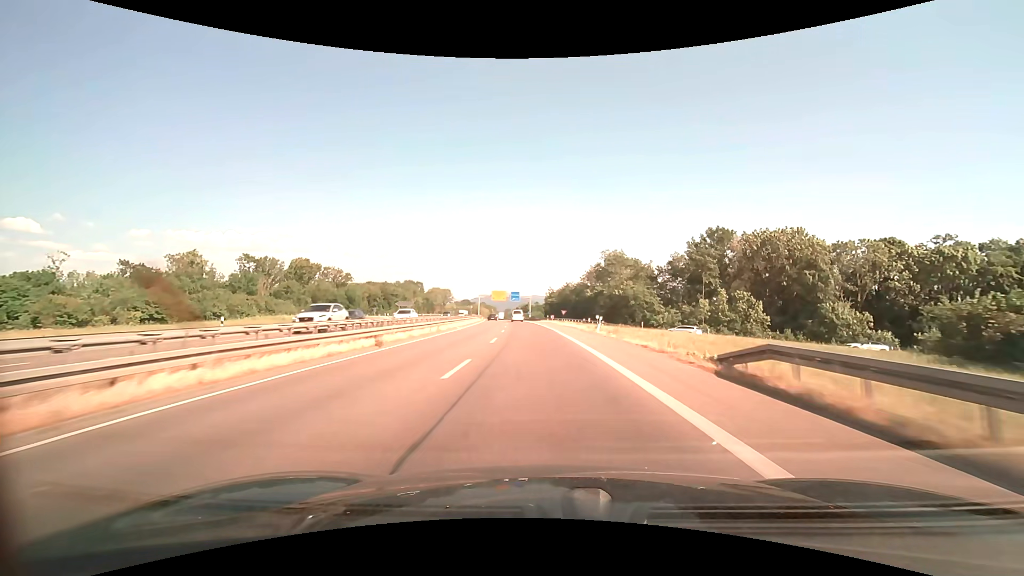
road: trunk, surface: asphalt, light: Day
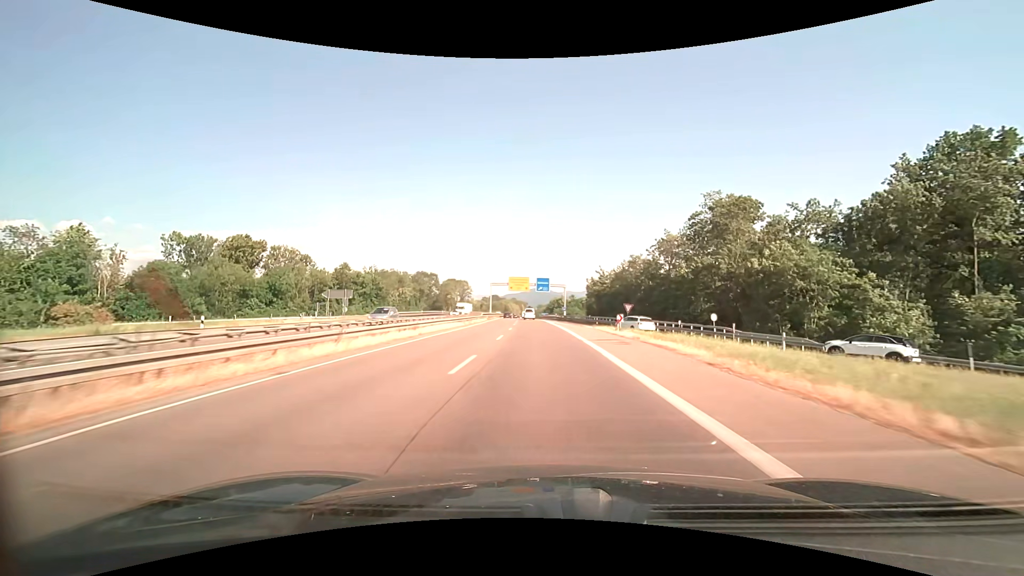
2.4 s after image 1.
(-1.8, +47.8) m; -4°
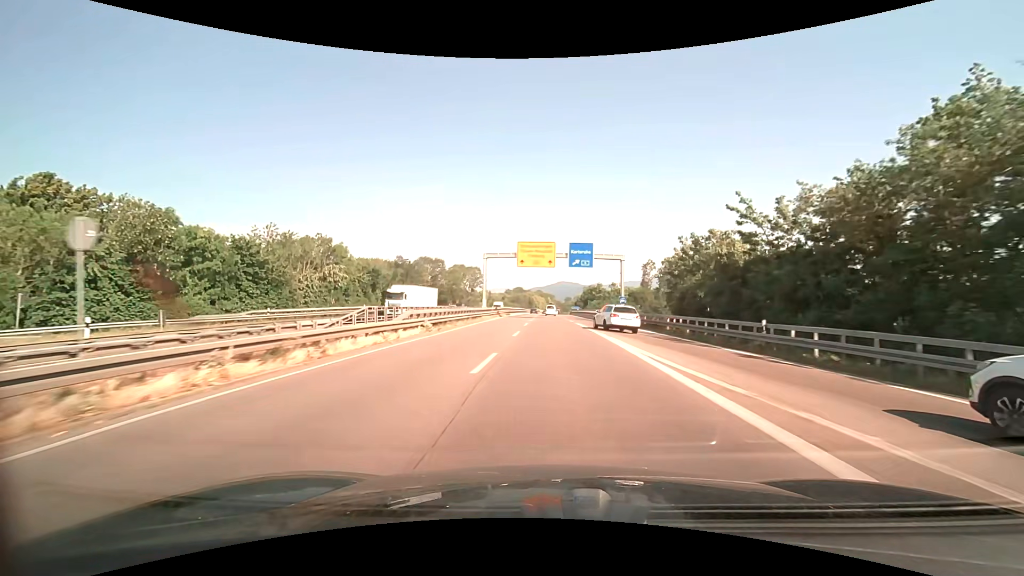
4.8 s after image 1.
(-1.3, +48.9) m; -3°
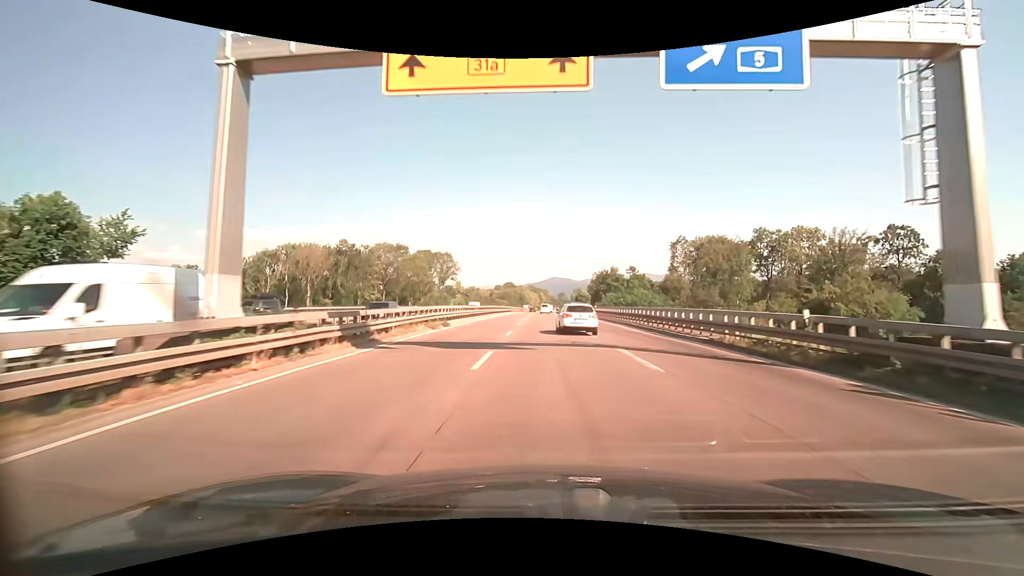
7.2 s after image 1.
(-0.1, +46.8) m; +1°
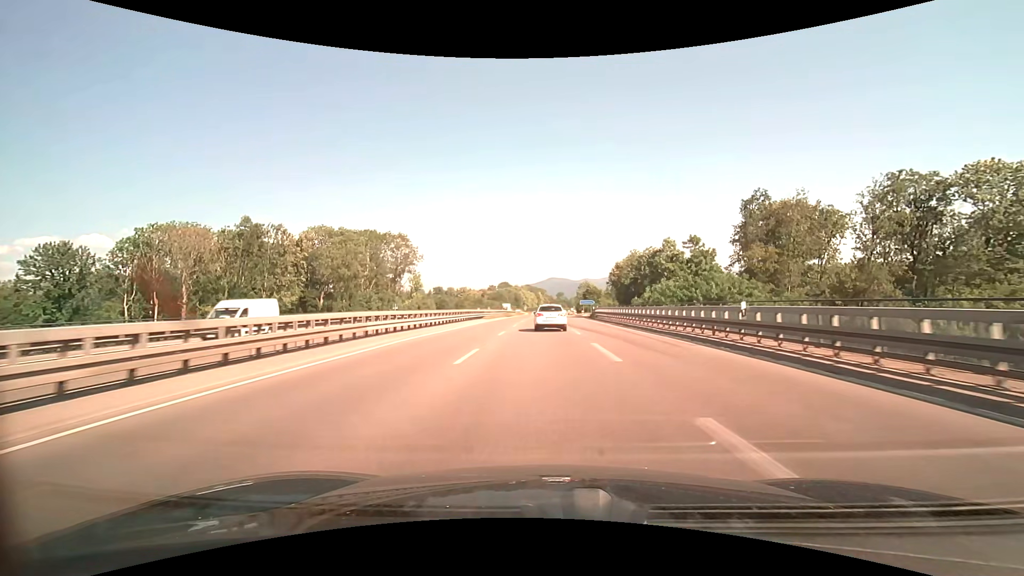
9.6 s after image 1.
(0.0, +46.3) m; 0°
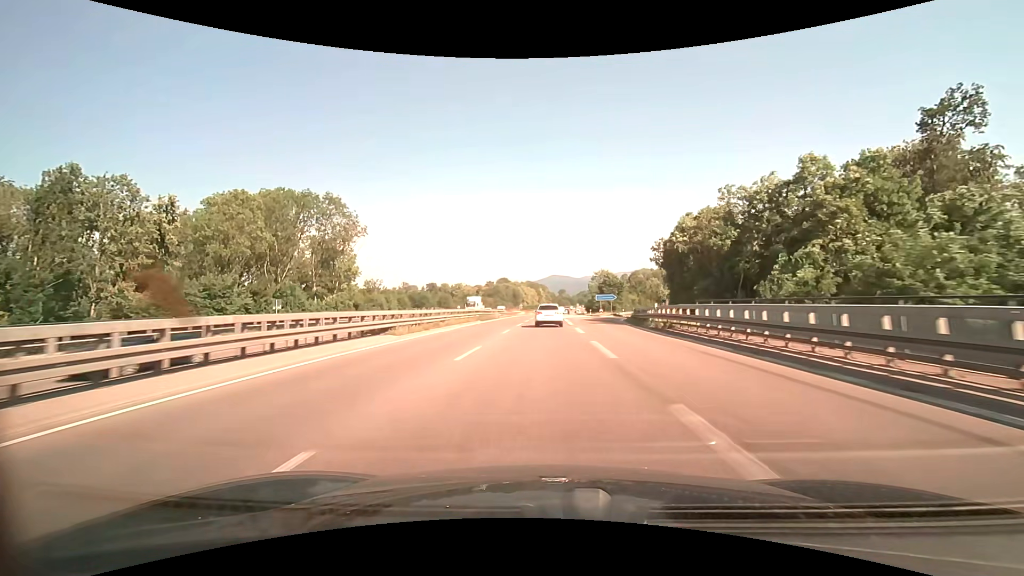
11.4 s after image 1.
(+0.1, +35.4) m; 0°
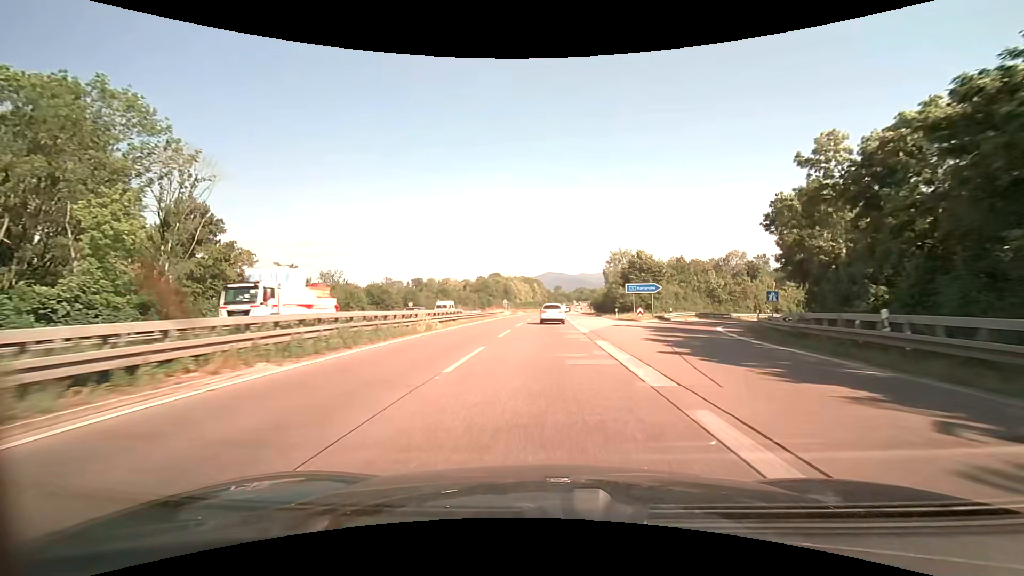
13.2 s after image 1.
(0.0, +36.2) m; 0°
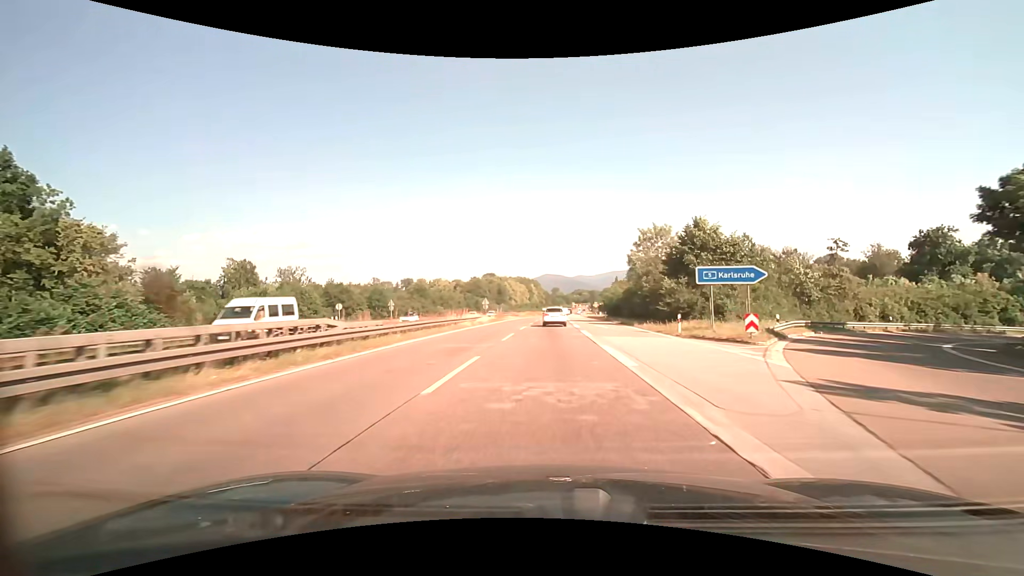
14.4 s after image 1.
(+0.2, +24.7) m; 0°
(0, +10) (0, +20) (0, +30) (0, +40) (+1, +50) (+1, +60) (+1, +70) (+2, +80) (+2, +90) (+2, +100) m
